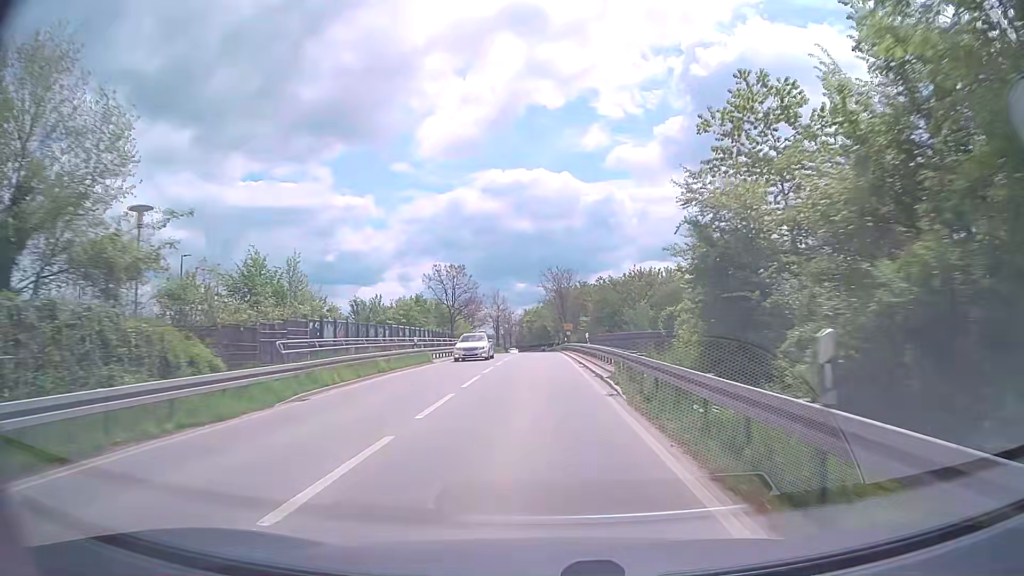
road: tertiary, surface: asphalt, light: Day
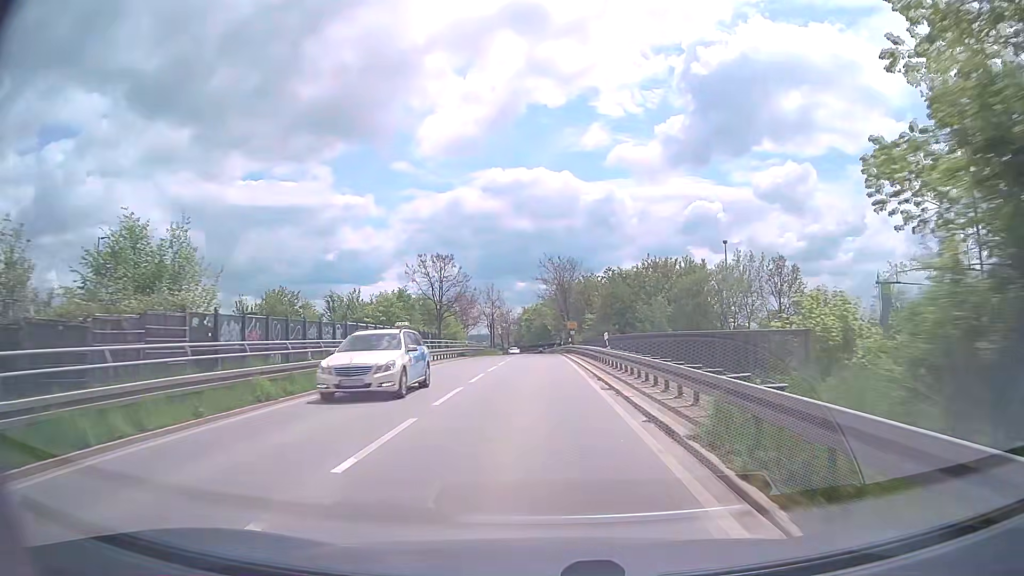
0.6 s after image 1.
(0.0, +10.1) m; 0°
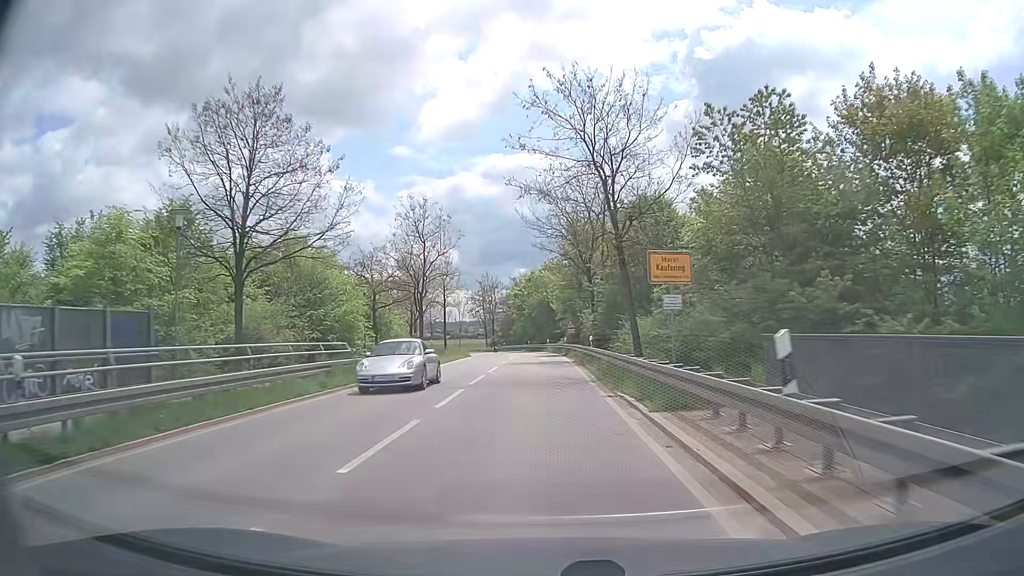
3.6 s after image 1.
(-0.2, +47.8) m; 0°
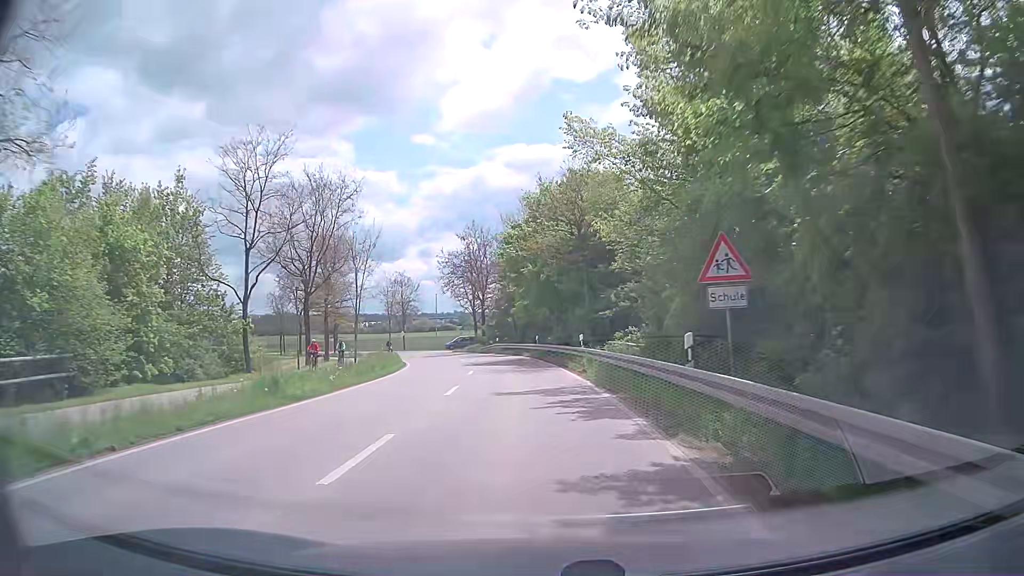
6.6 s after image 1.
(-0.4, +43.9) m; -2°
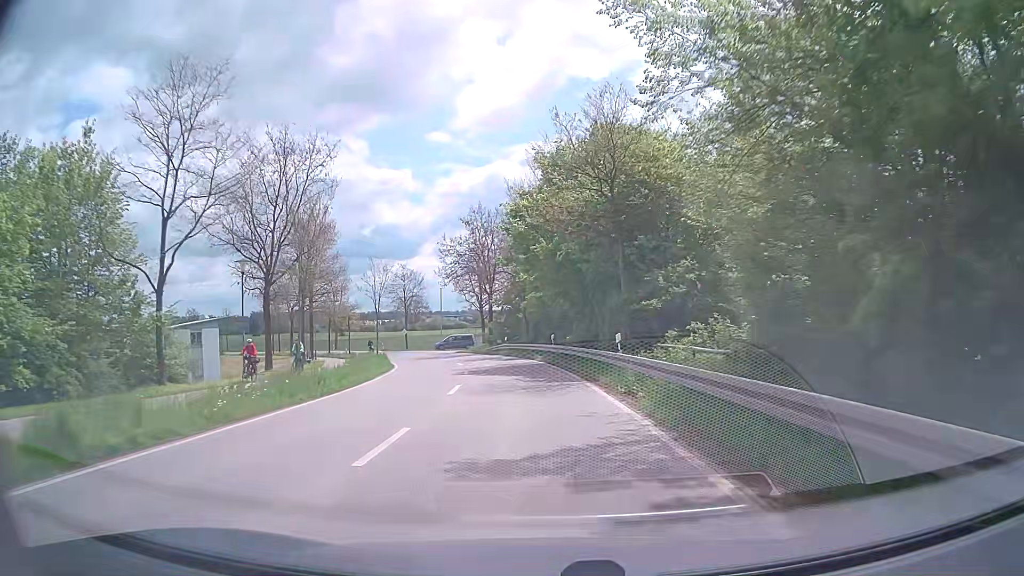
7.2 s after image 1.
(-0.2, +8.5) m; -2°
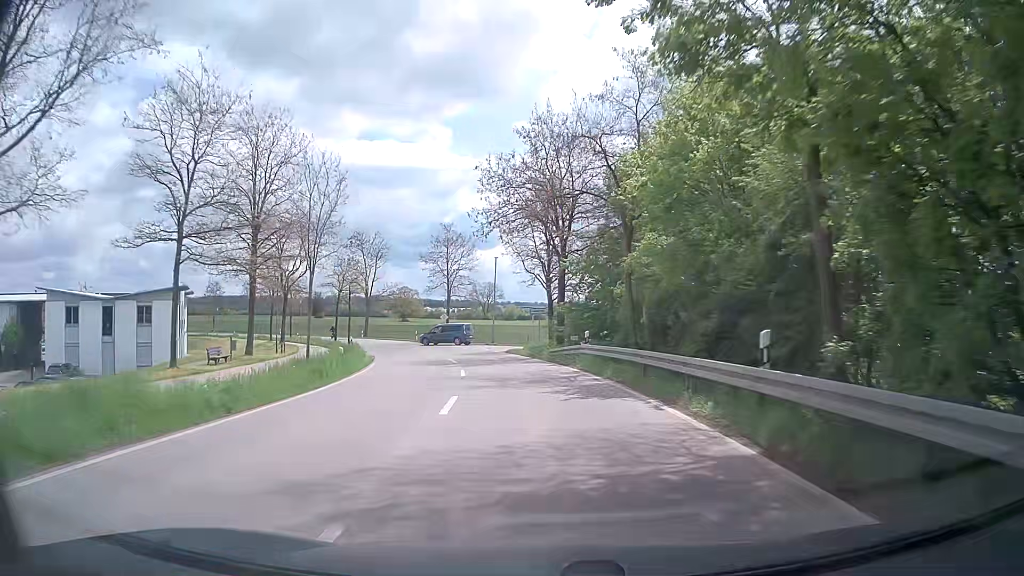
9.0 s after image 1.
(-1.4, +24.7) m; -7°
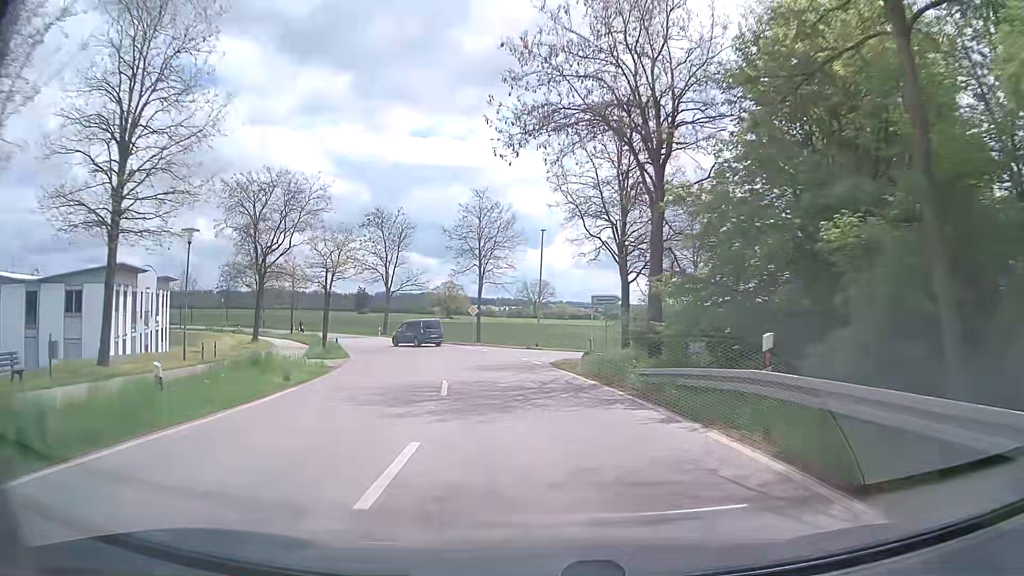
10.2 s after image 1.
(-0.6, +15.8) m; -4°
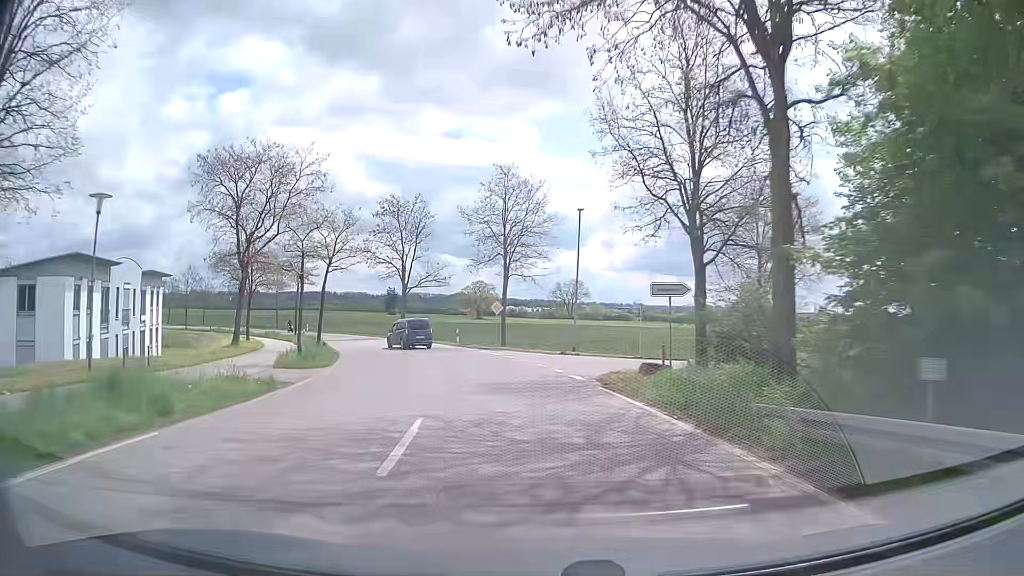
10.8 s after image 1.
(-0.2, +7.8) m; -3°
(0, +10) (-1, +20) (-3, +30) (-6, +39) (-10, +49) (-14, +58) (-19, +66) (-25, +75) (-31, +82) (-38, +90) m
